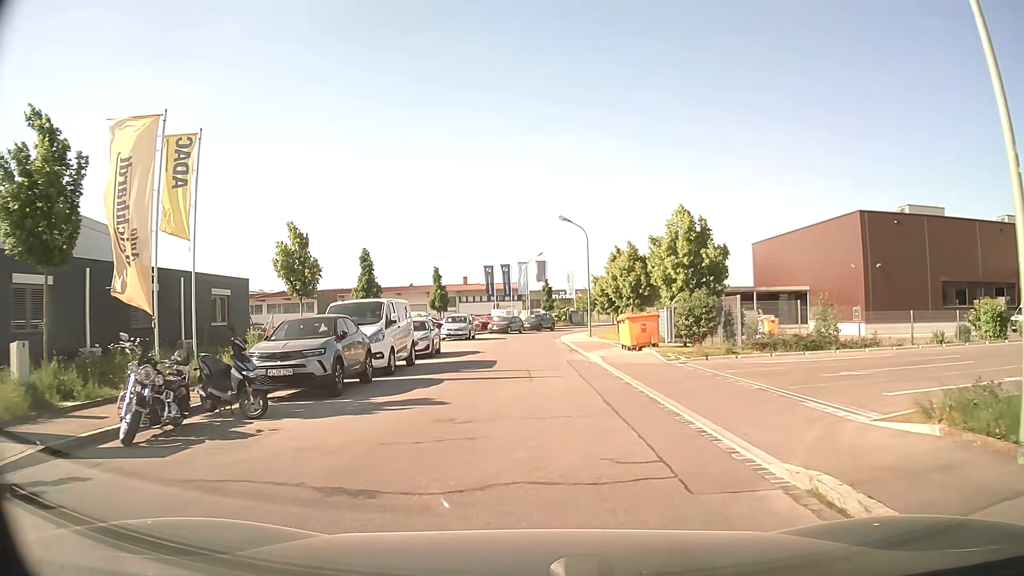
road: unclassified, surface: asphalt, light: Day
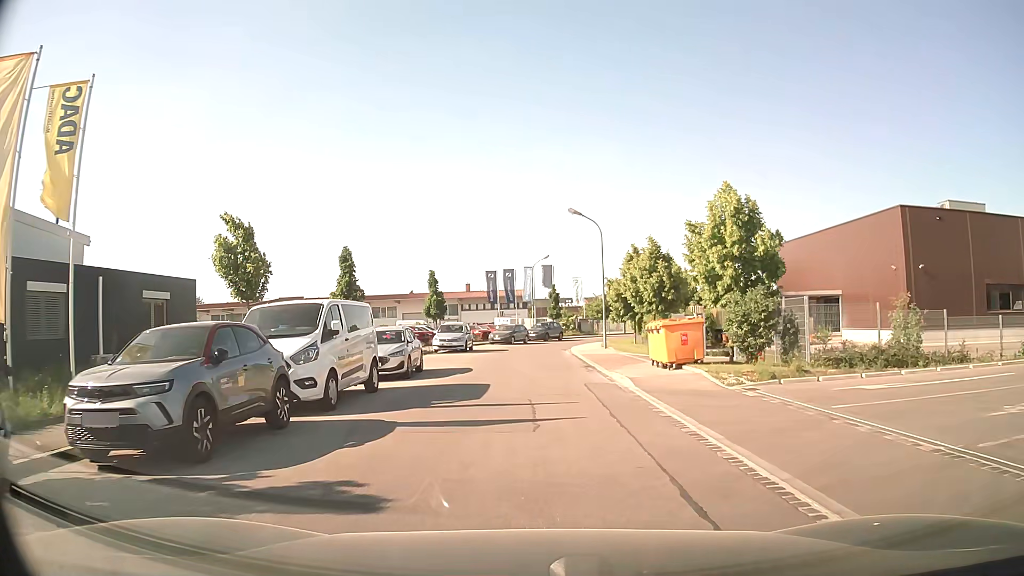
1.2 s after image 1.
(0.0, +5.6) m; 0°
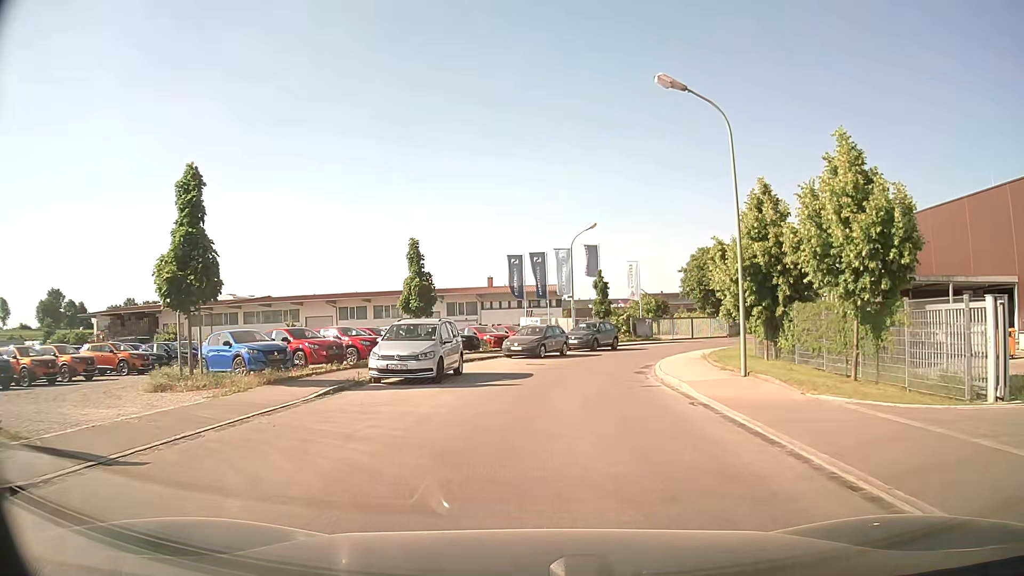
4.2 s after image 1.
(-0.5, +20.0) m; -3°
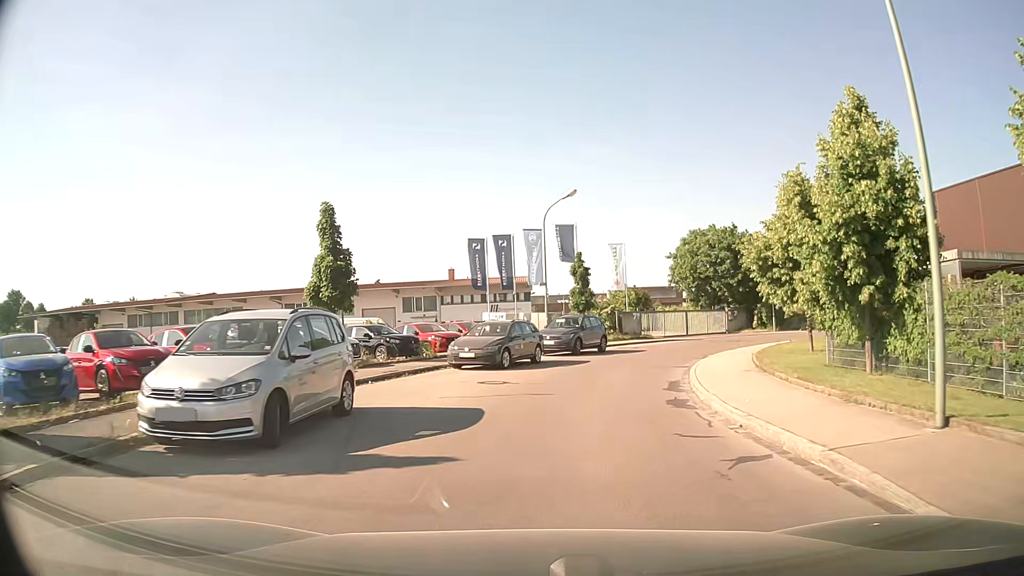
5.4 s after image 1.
(+0.2, +9.4) m; +3°
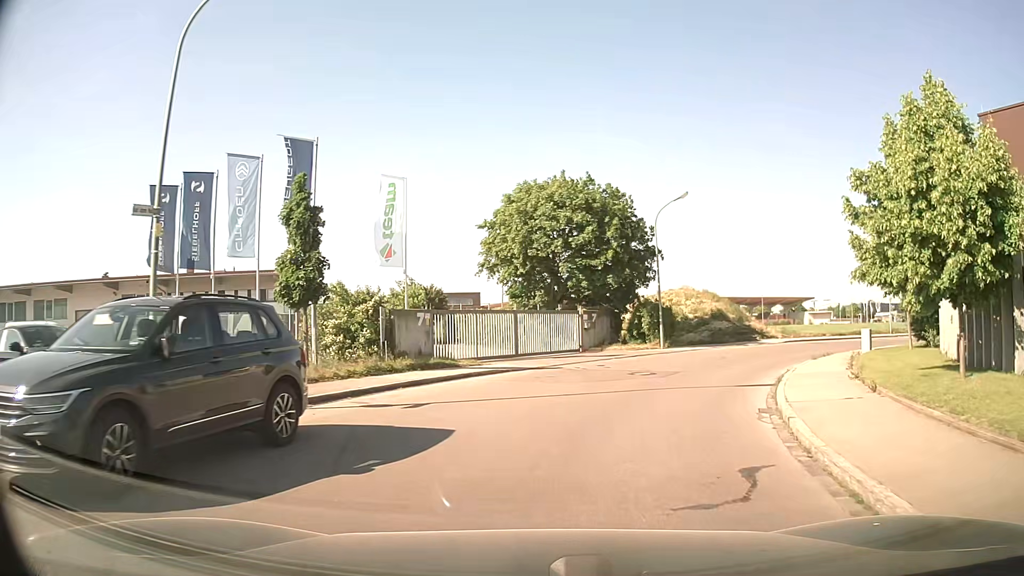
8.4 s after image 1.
(+2.9, +22.0) m; +18°
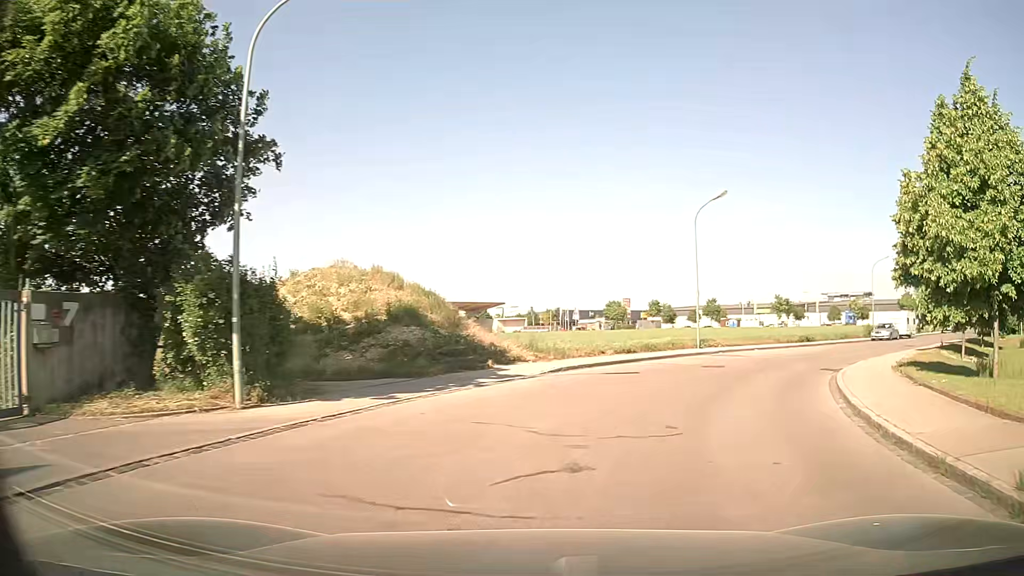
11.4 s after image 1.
(+4.7, +21.2) m; +27°
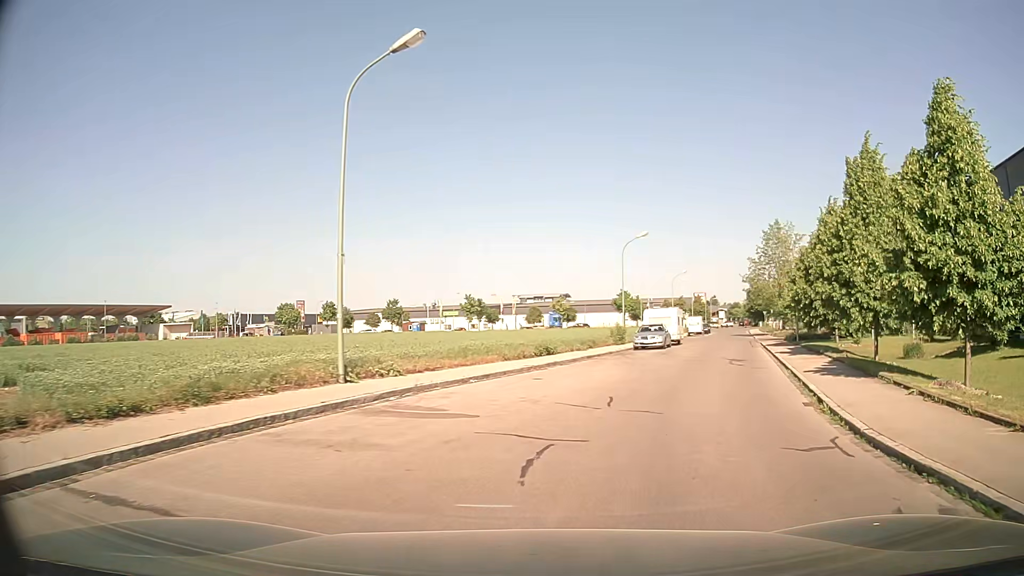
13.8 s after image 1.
(+4.5, +17.9) m; +28°
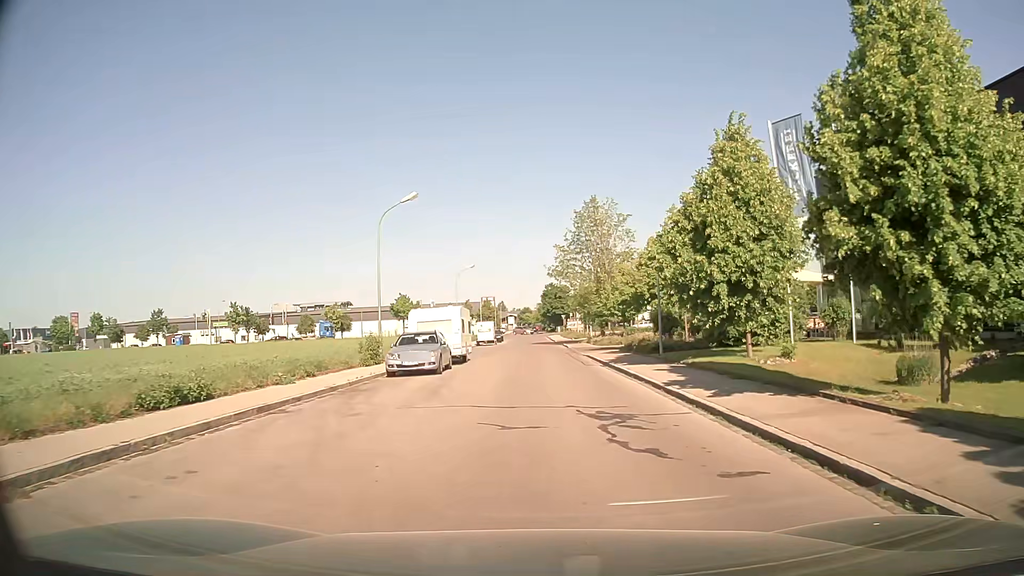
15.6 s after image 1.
(+2.6, +15.2) m; +18°
(0, +10) (0, +20) (0, +30) (-1, +40) (-1, +50) (-1, +60) (-1, +70) (-2, +80) (-2, +90) (-2, +100) m
